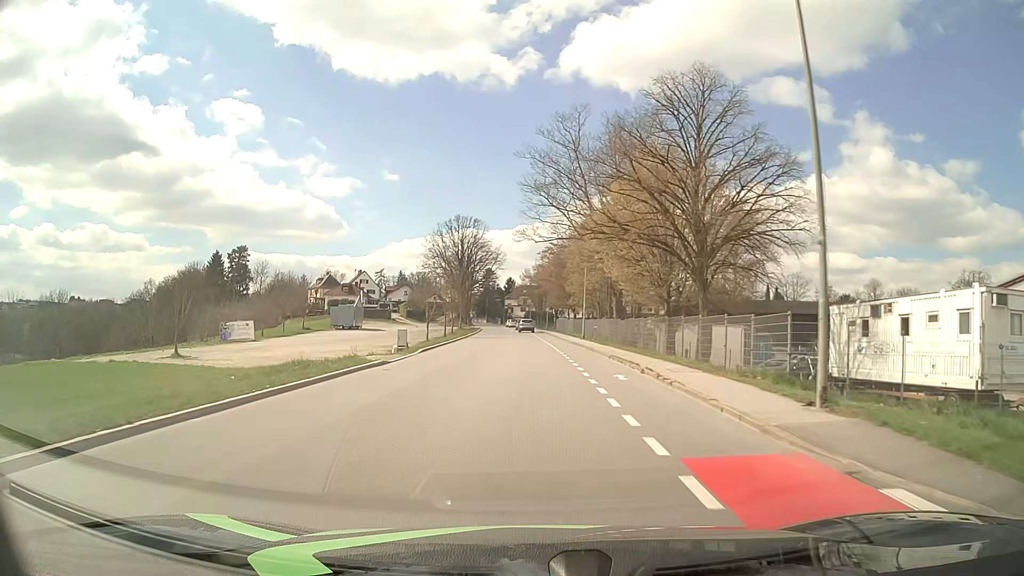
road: tertiary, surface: asphalt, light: Day
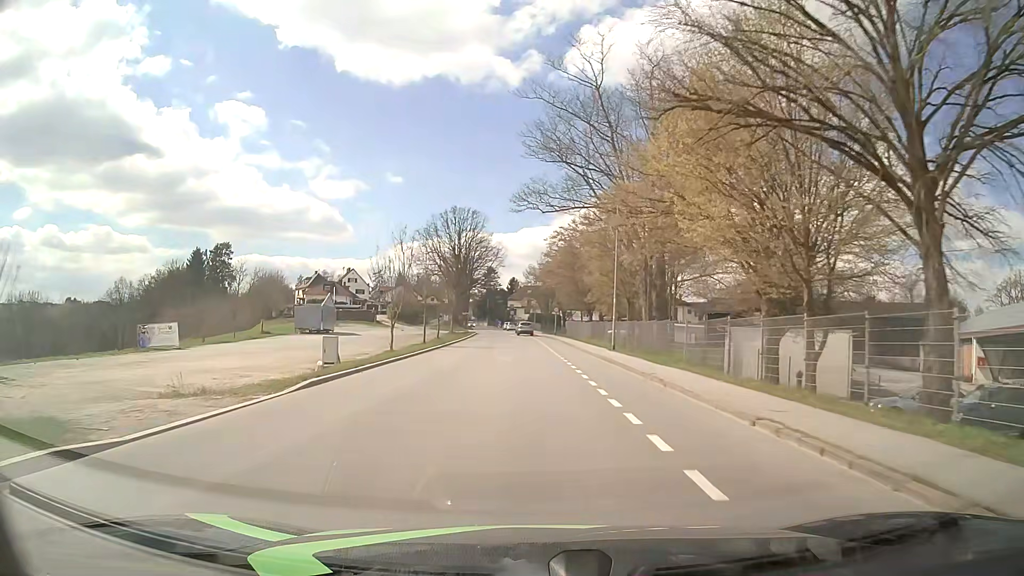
(0.0, +15.8) m; 0°
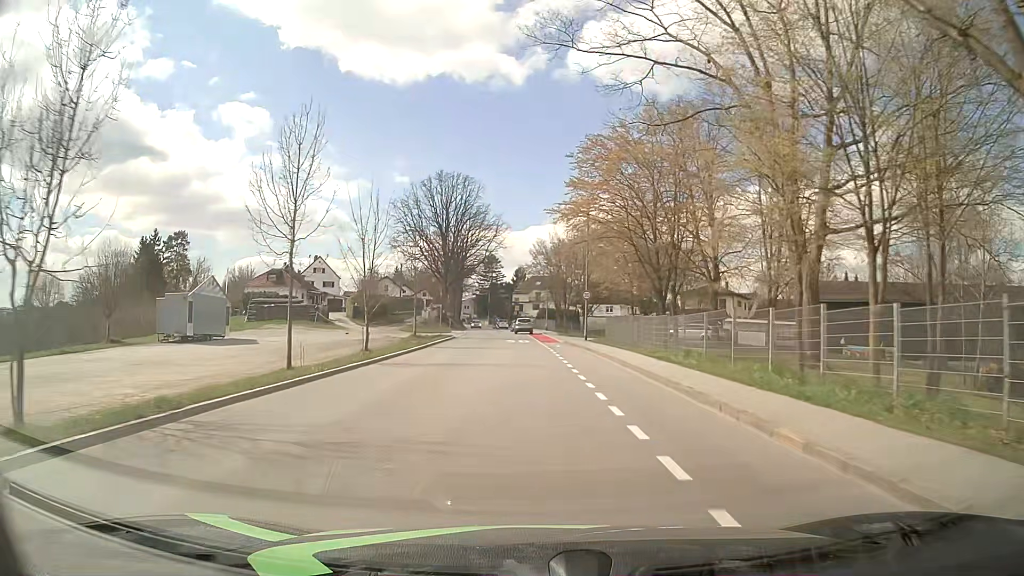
(-0.1, +31.6) m; -1°
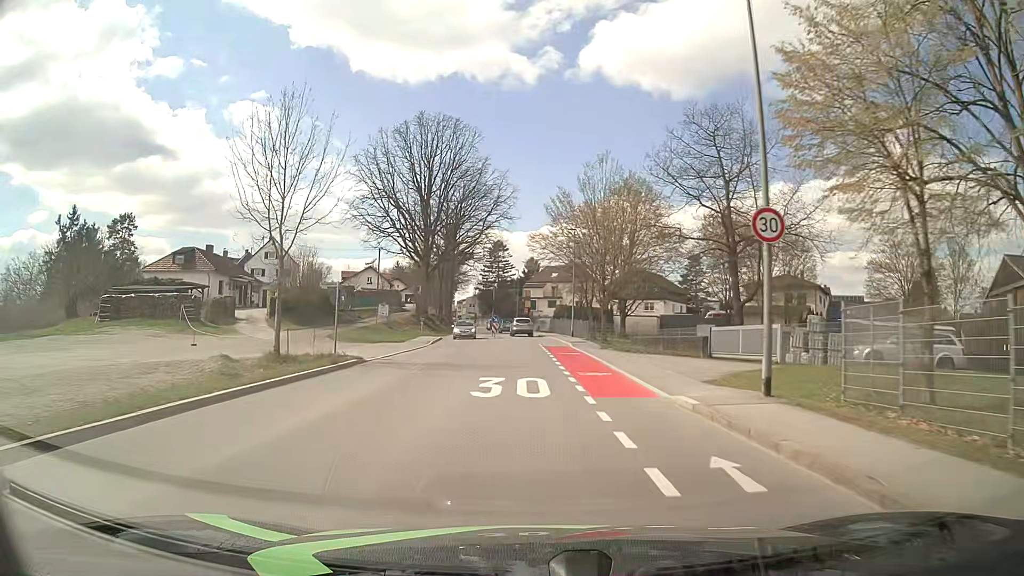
(-0.2, +30.5) m; -1°
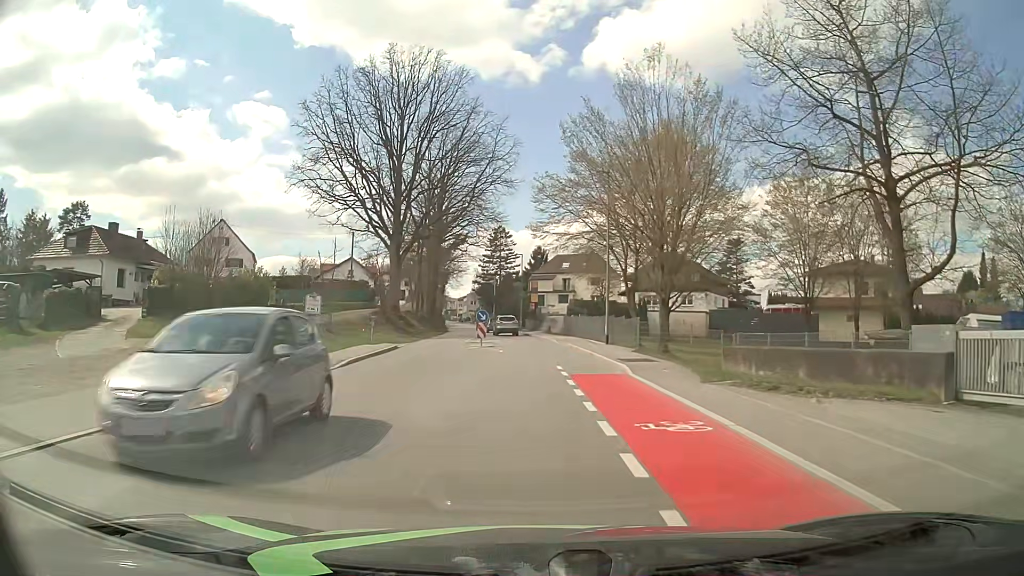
(0.0, +19.3) m; 0°
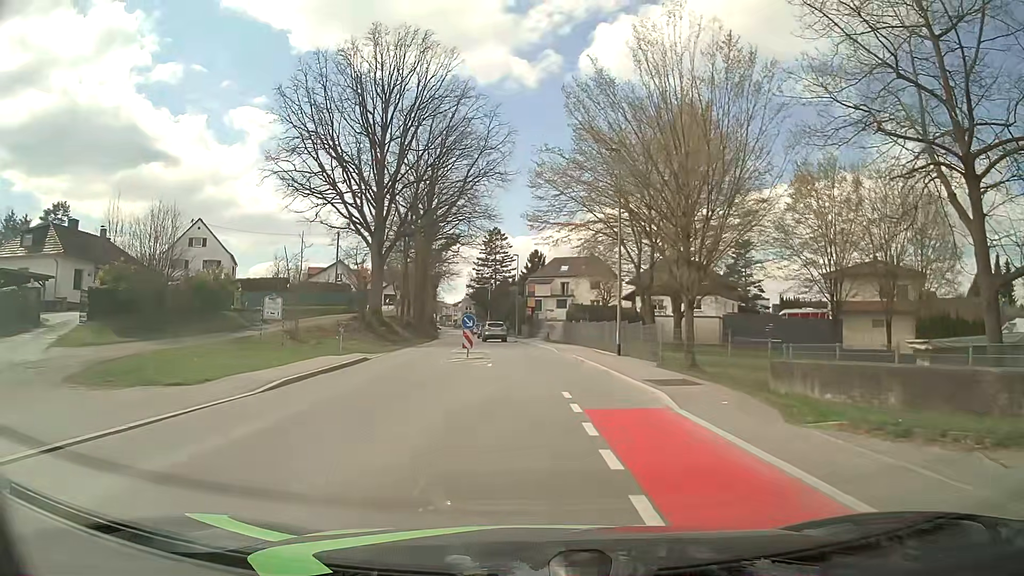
(0.0, +5.4) m; 0°
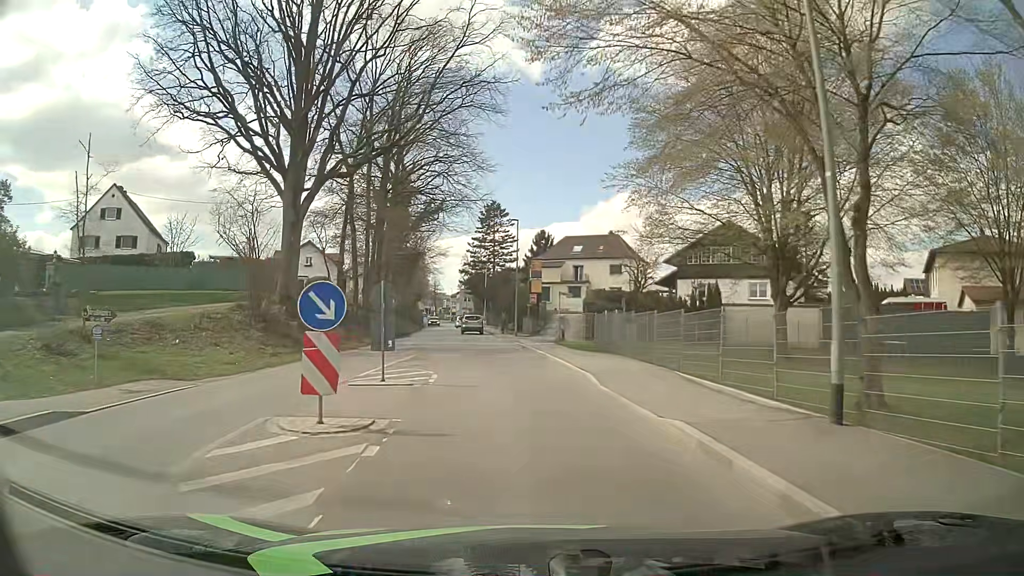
(-0.1, +19.0) m; 0°
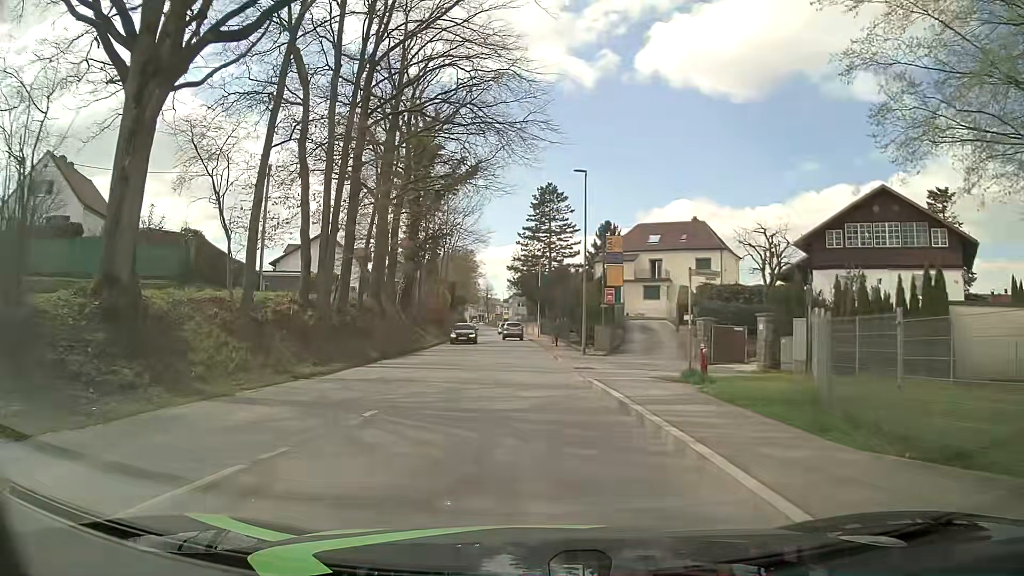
(-1.0, +17.7) m; -6°
(0, +10) (0, +20) (0, +30) (-1, +40) (-1, +50) (-1, +60) (-2, +70) (-2, +80) (-3, +90) (-4, +100) m
